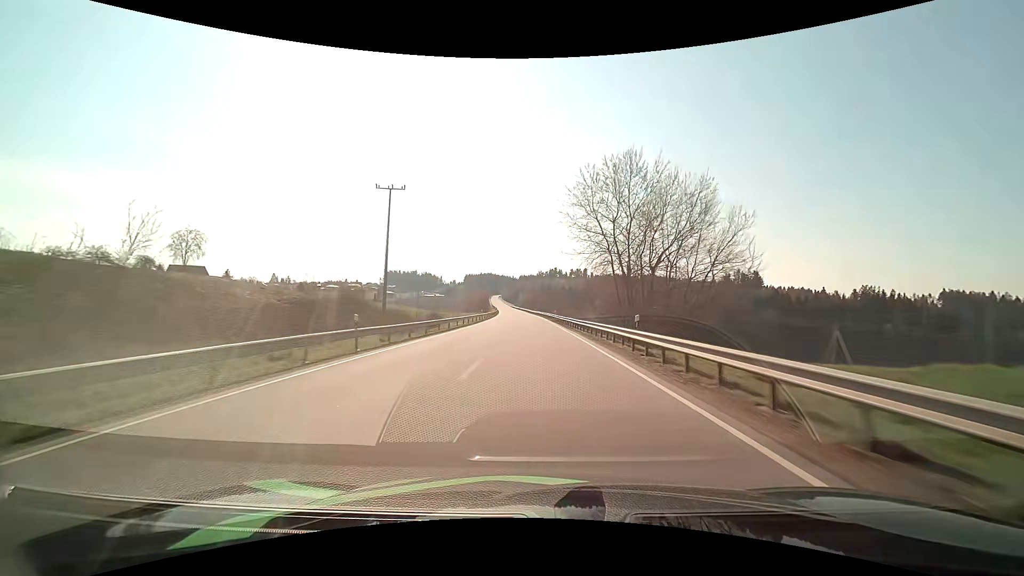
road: primary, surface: asphalt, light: Day
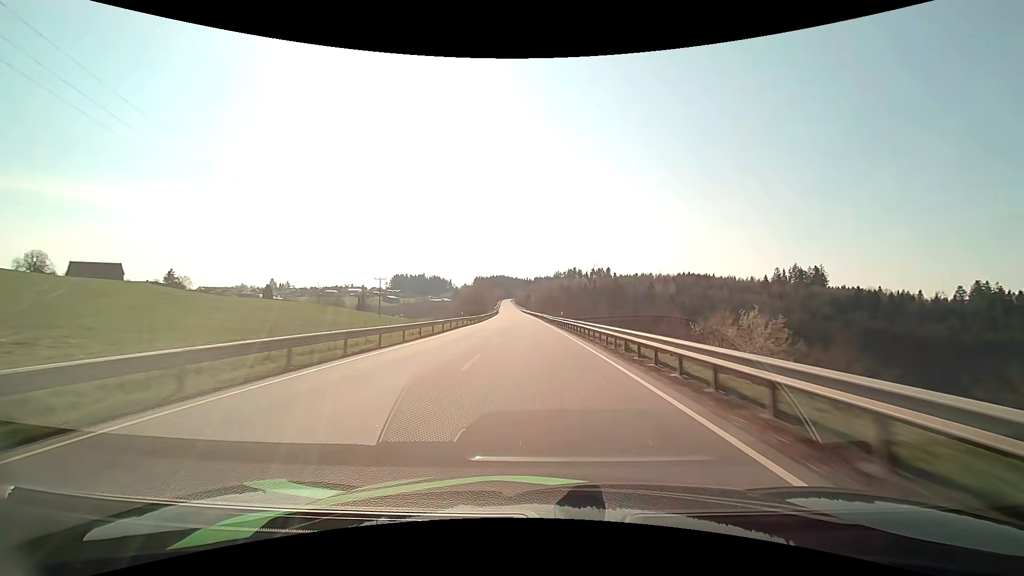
(-1.1, +69.0) m; -2°
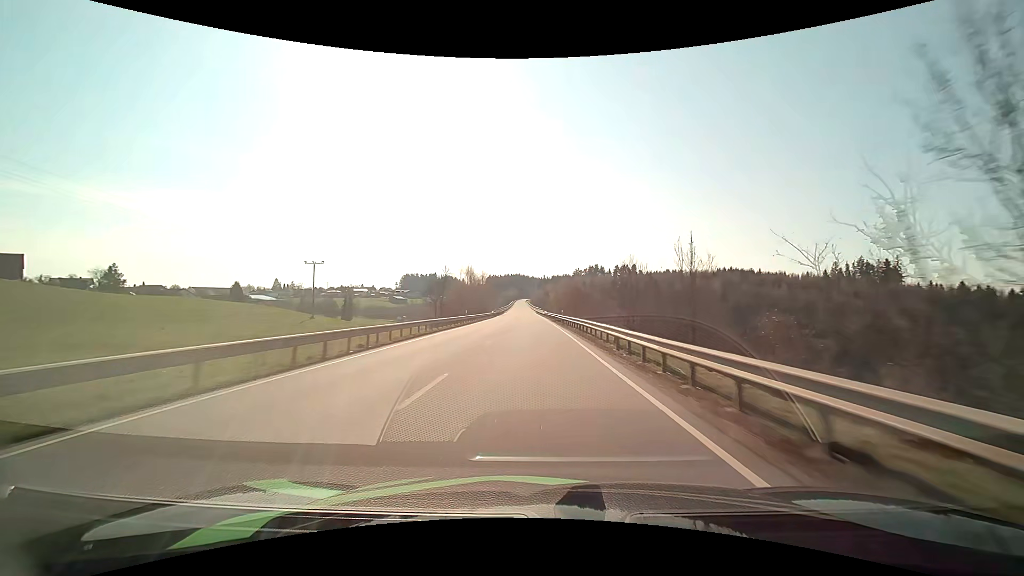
(-0.8, +51.8) m; -2°
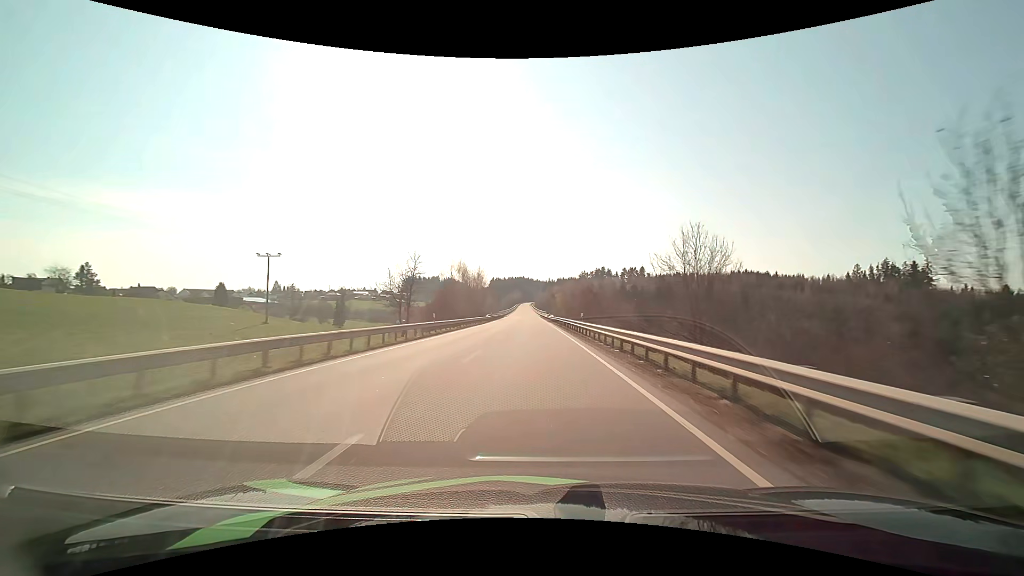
(0.0, +17.3) m; 0°
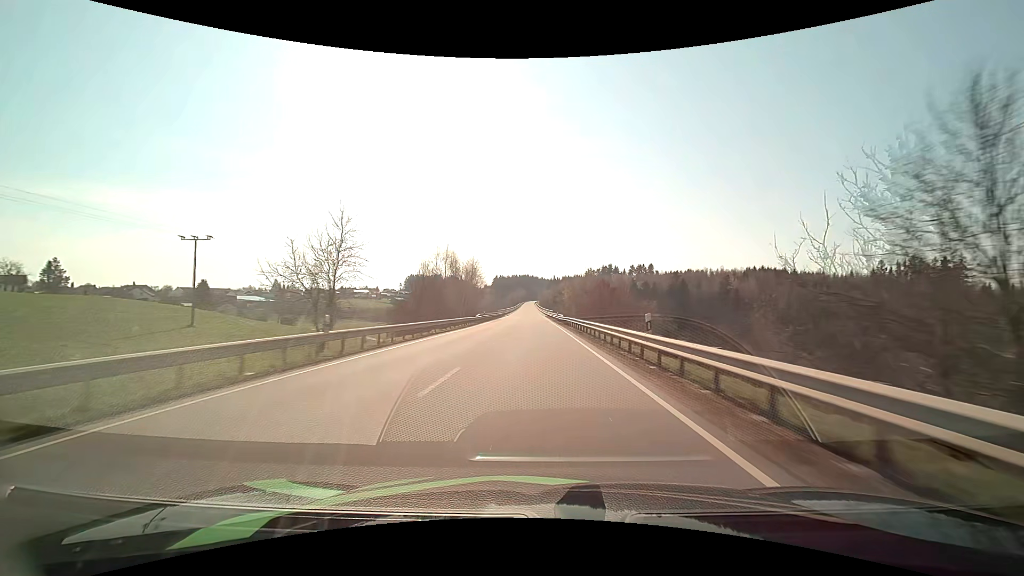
(-0.1, +17.2) m; -1°
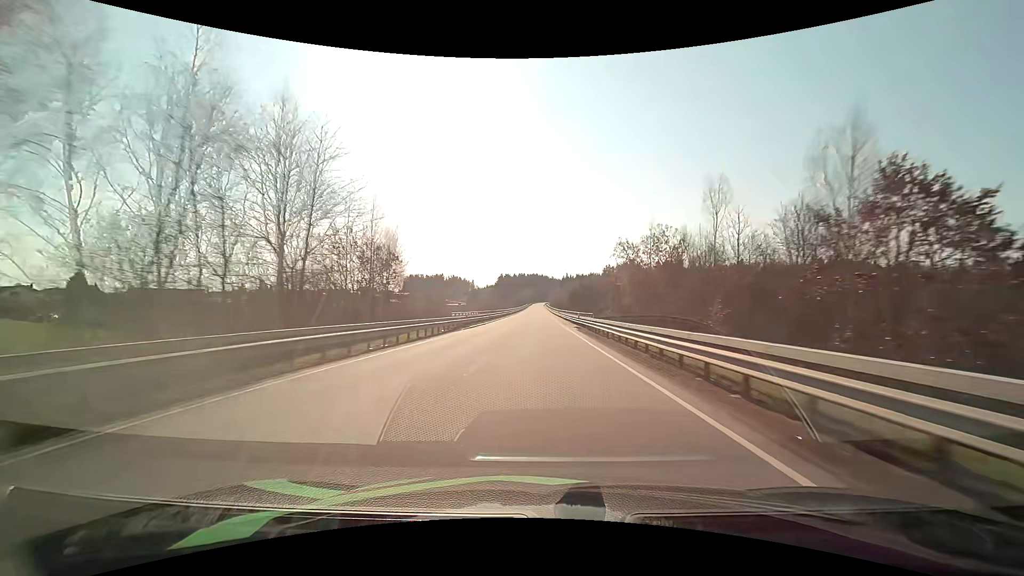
(-0.8, +68.3) m; -1°
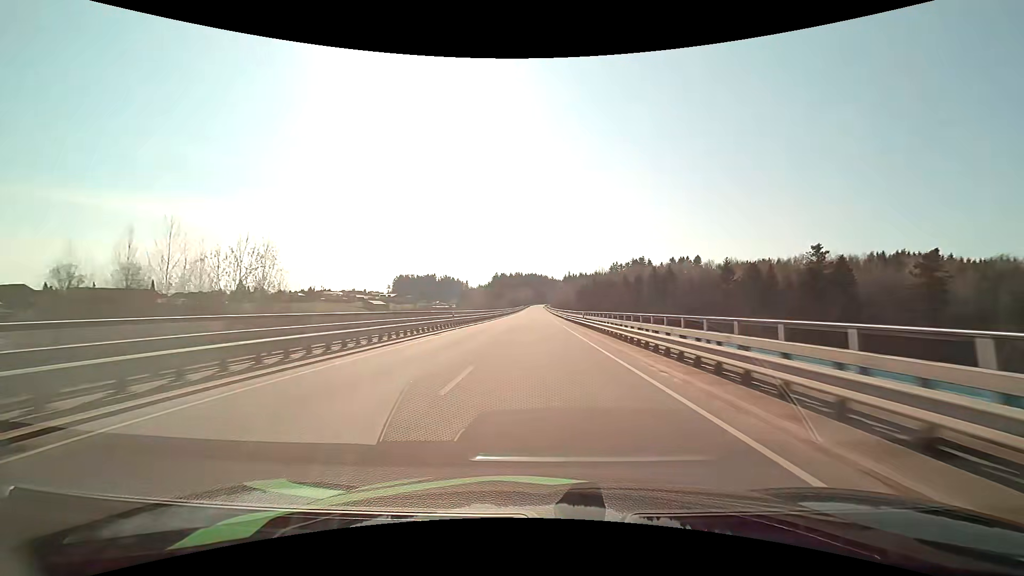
(+0.1, +50.5) m; 0°
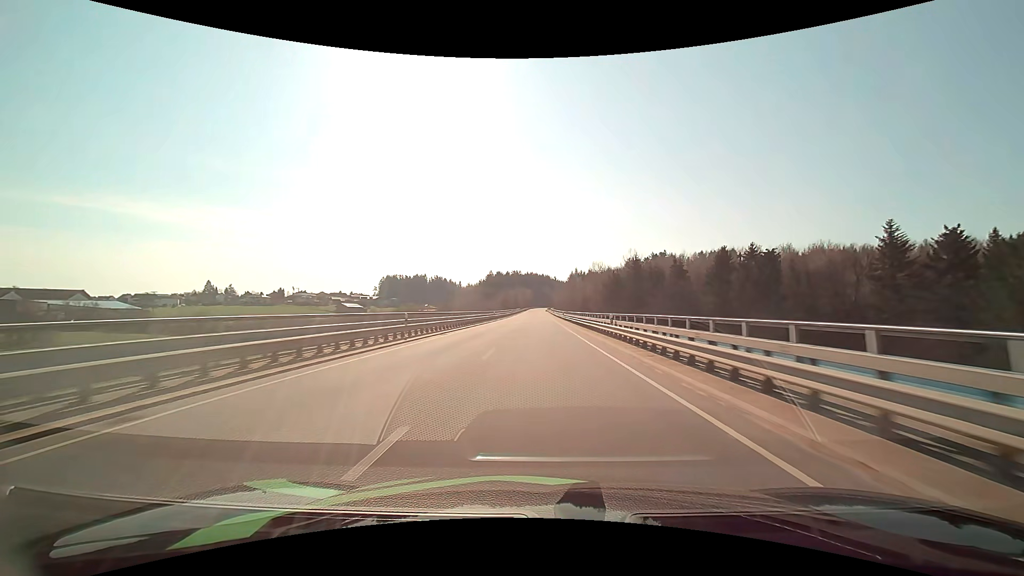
(-0.3, +66.4) m; 0°
(0, +10) (0, +20) (0, +30) (0, +40) (0, +50) (0, +60) (0, +70) (0, +80) (0, +90) (0, +100) m
